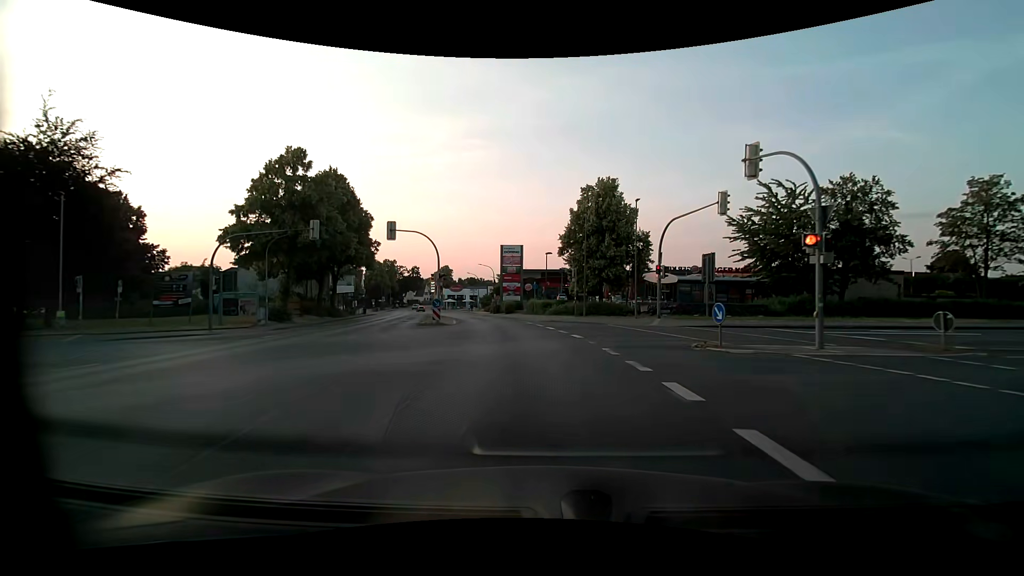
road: primary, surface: asphalt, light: Day
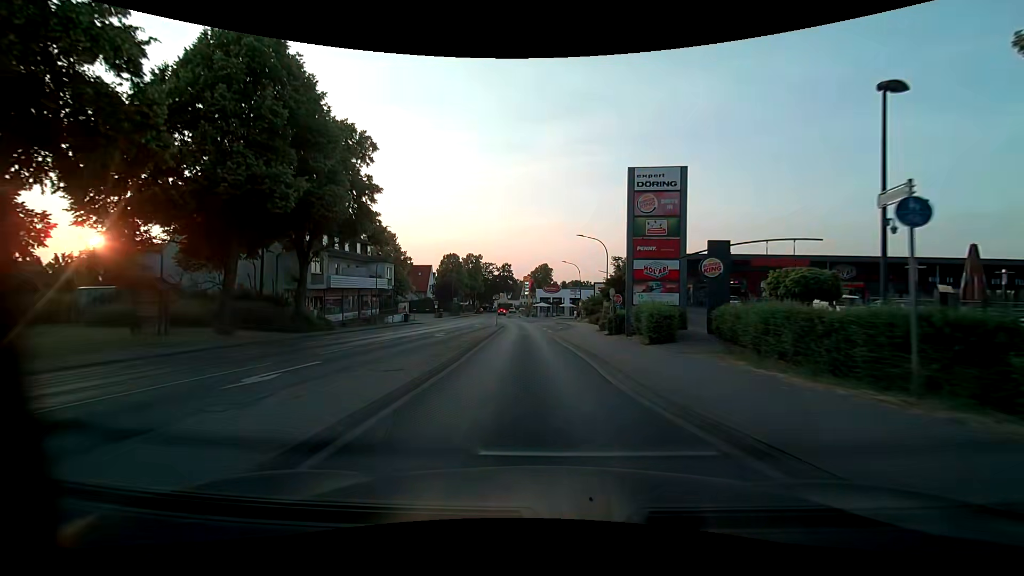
(-3.8, +35.7) m; -13°
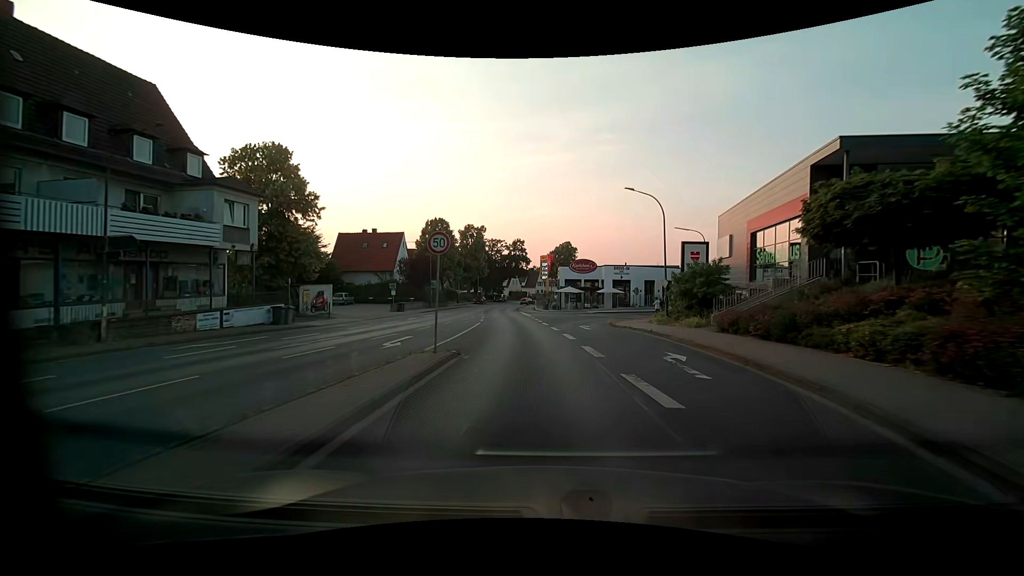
(-1.2, +34.9) m; -1°
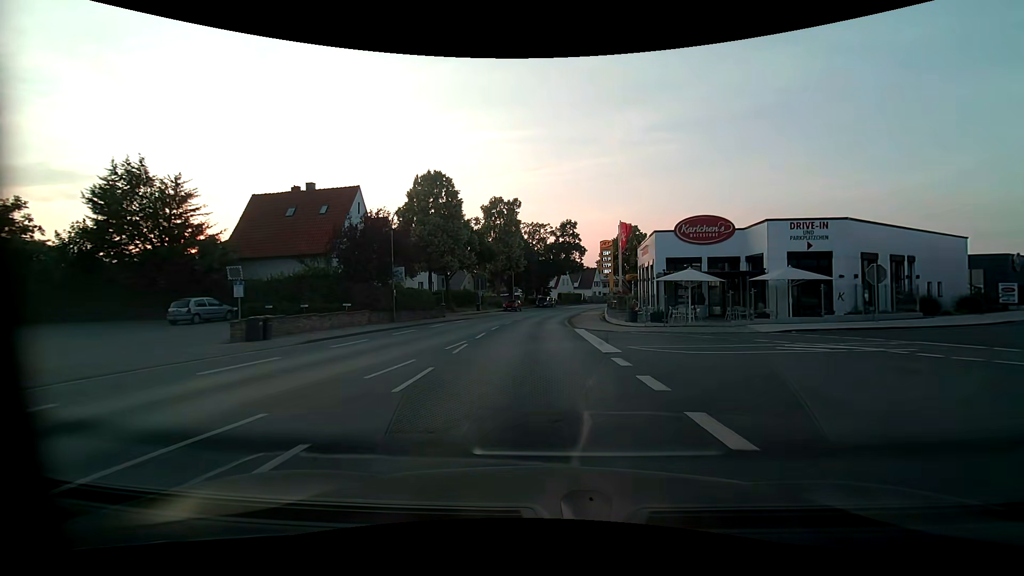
(-1.8, +33.1) m; -7°
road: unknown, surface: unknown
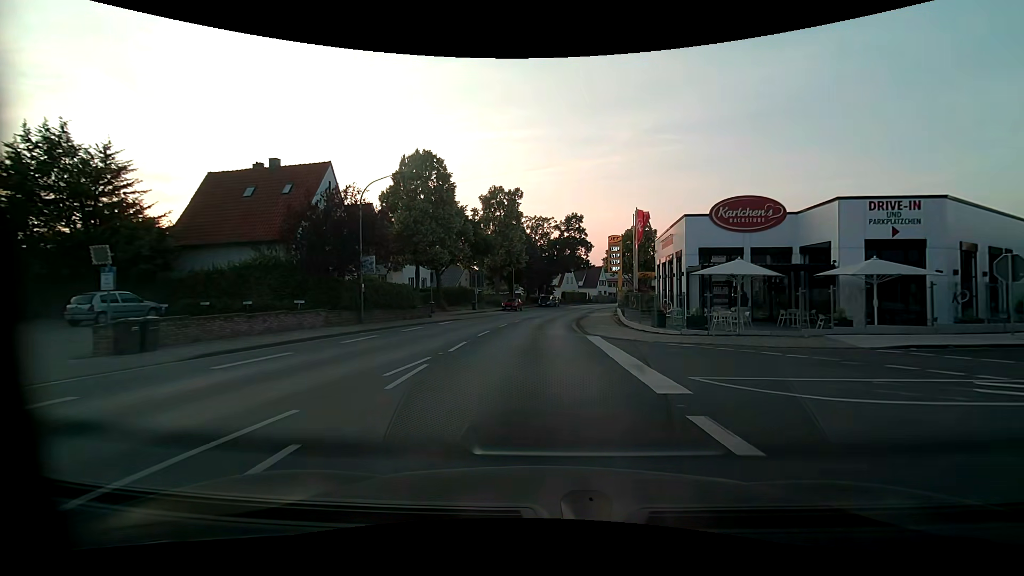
(0.0, +6.1) m; -1°
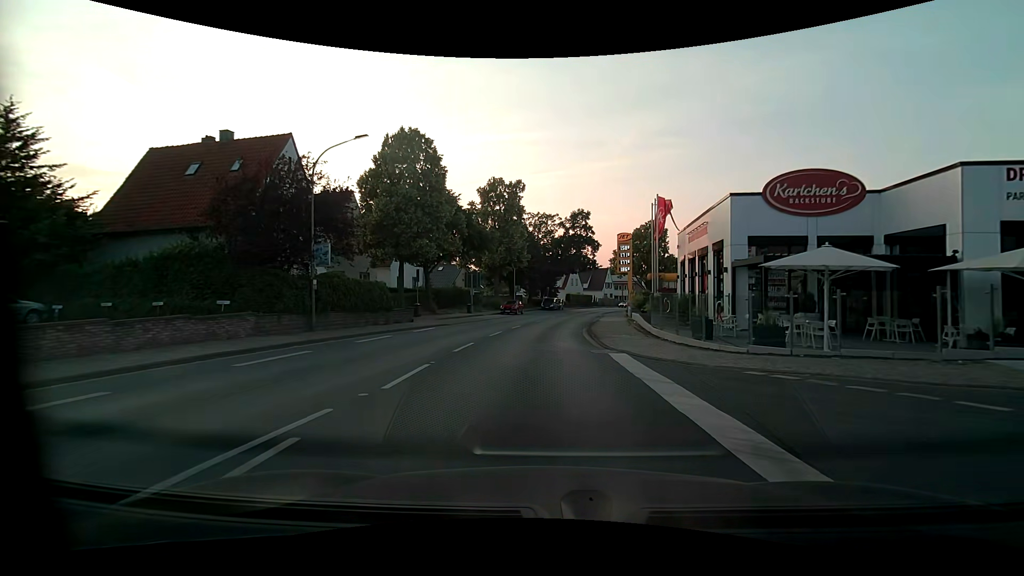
(0.0, +5.8) m; 0°
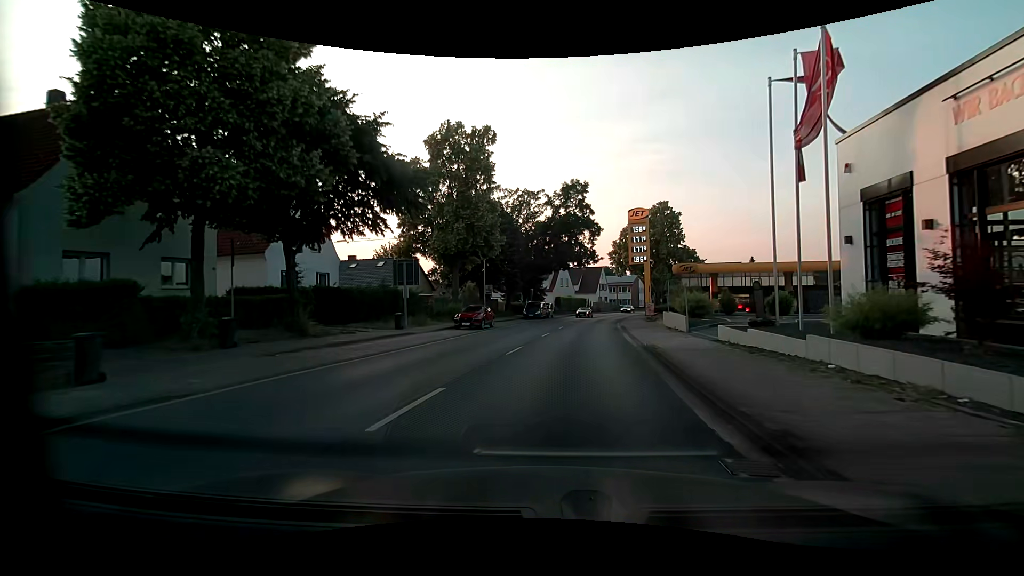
(-0.1, +20.8) m; +1°
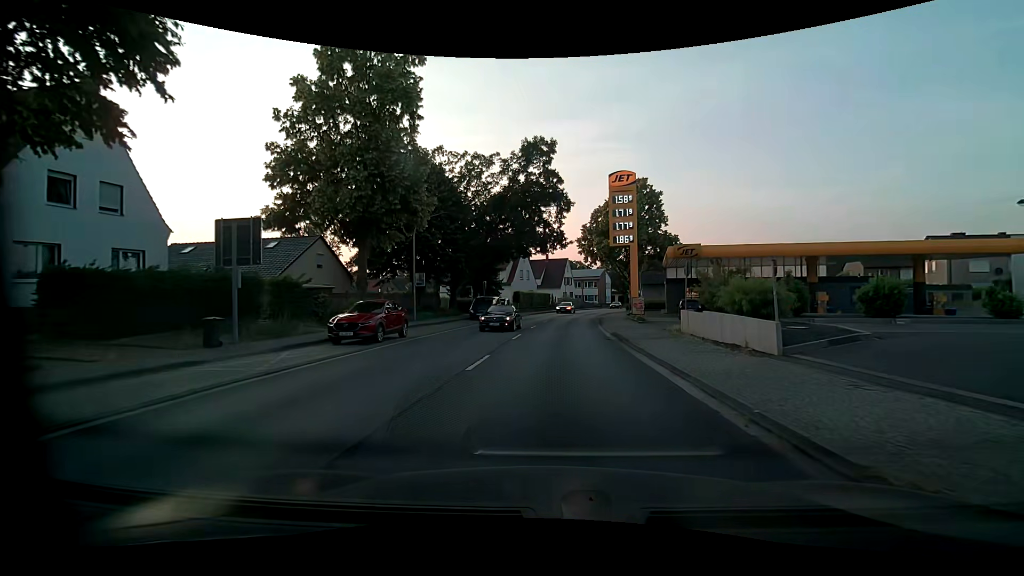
(+0.6, +13.3) m; +5°
